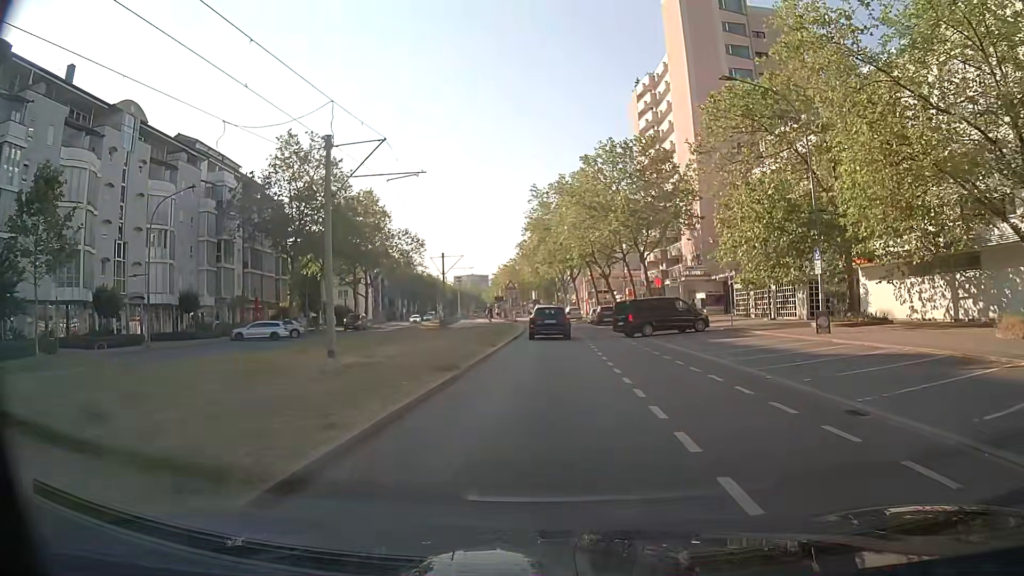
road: tertiary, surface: asphalt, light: Day
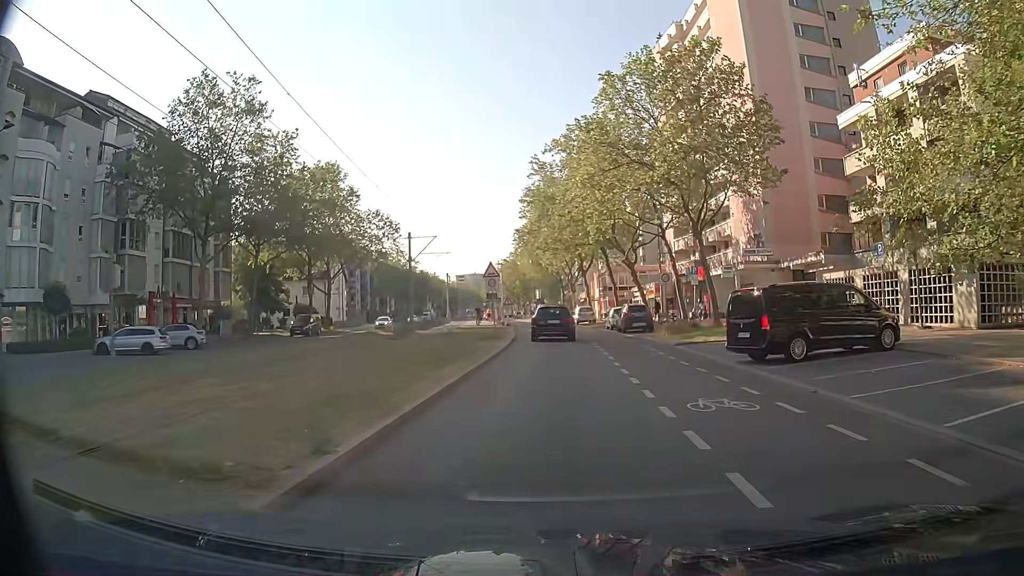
(-0.3, +17.7) m; -1°
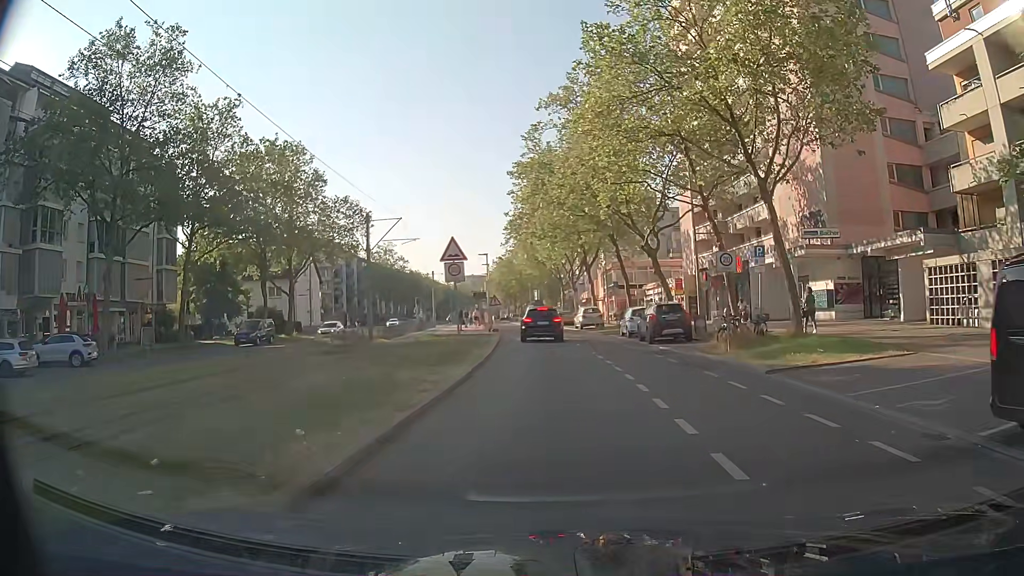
(0.0, +11.0) m; 0°
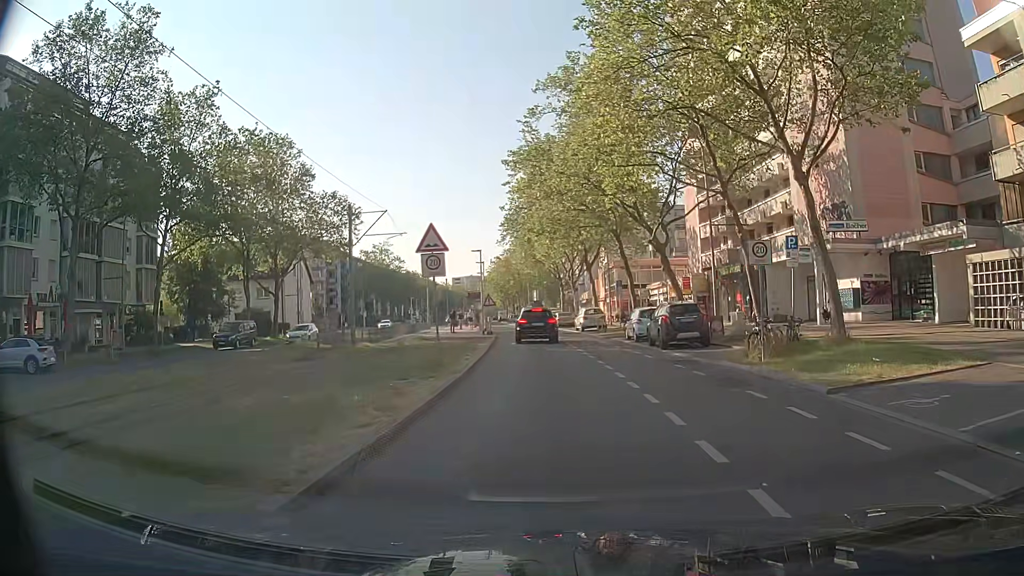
(0.0, +3.3) m; 0°
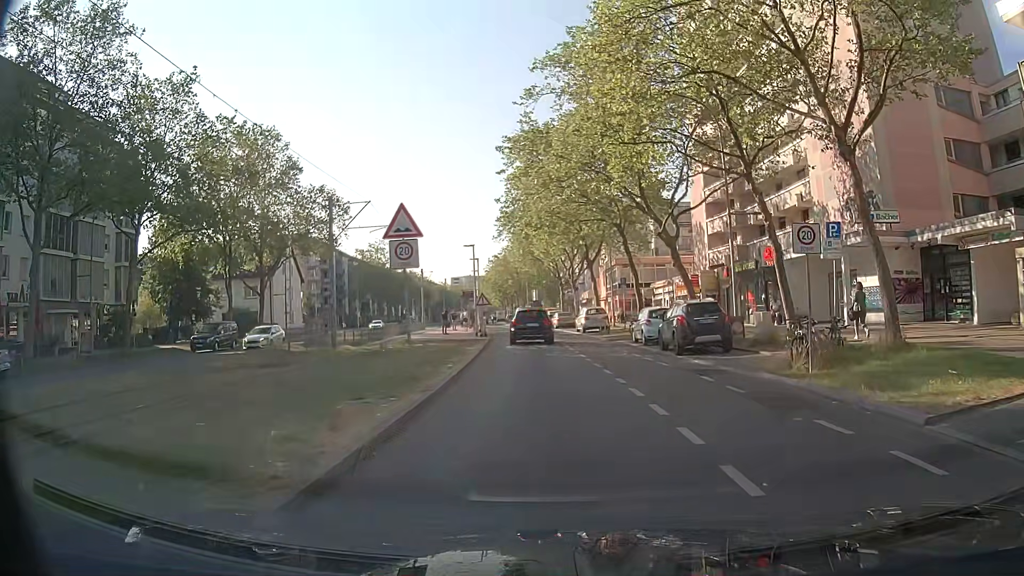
(0.0, +3.1) m; 0°
(0, +10) (-1, +20) (-1, +30) (-2, +40) (-3, +50) (-4, +60) (-6, +70) (-7, +80) (-9, +89) (-10, +99) m
